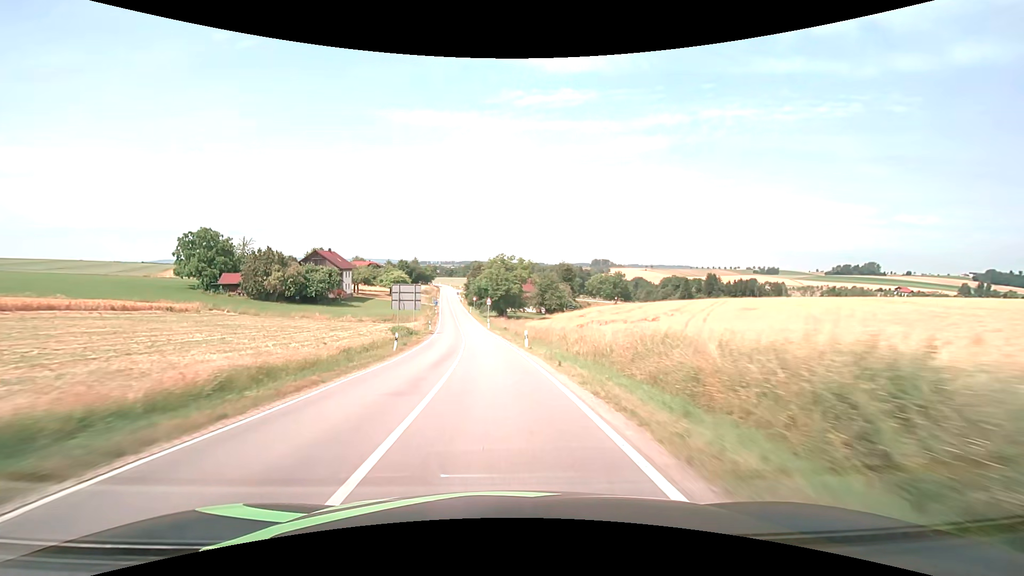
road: secondary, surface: asphalt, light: Day
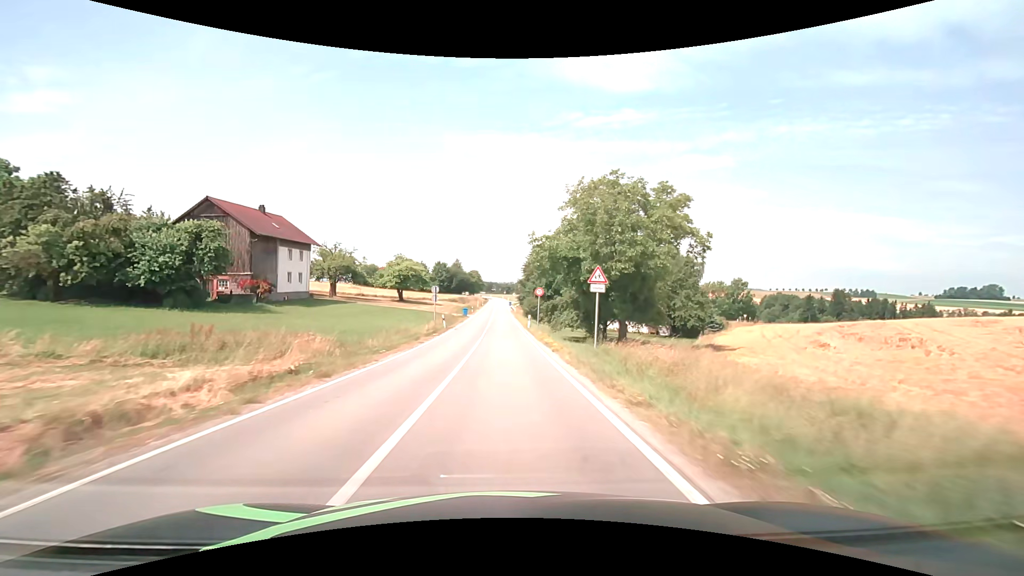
(-4.3, +59.2) m; -7°
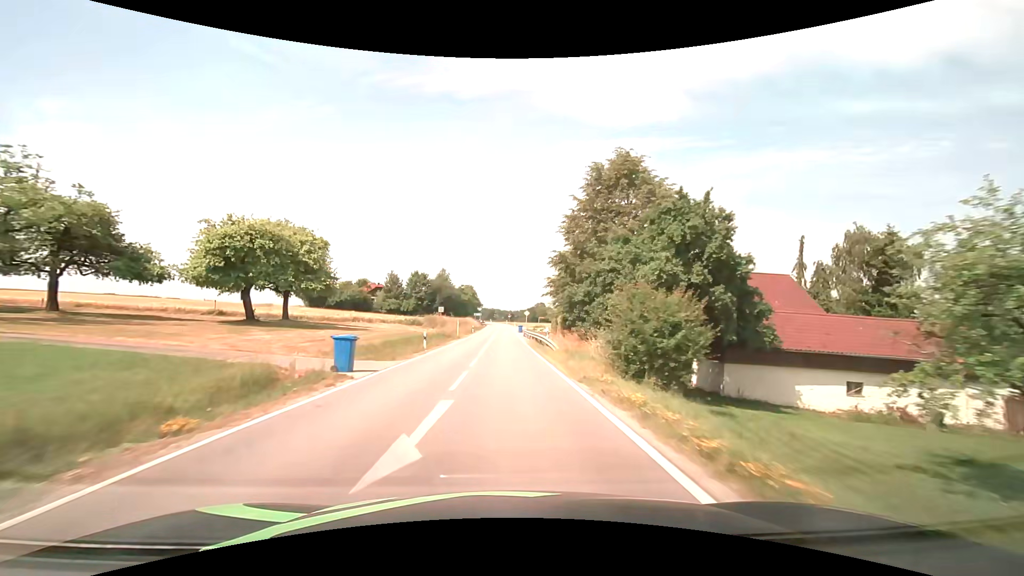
(-0.7, +51.4) m; 0°
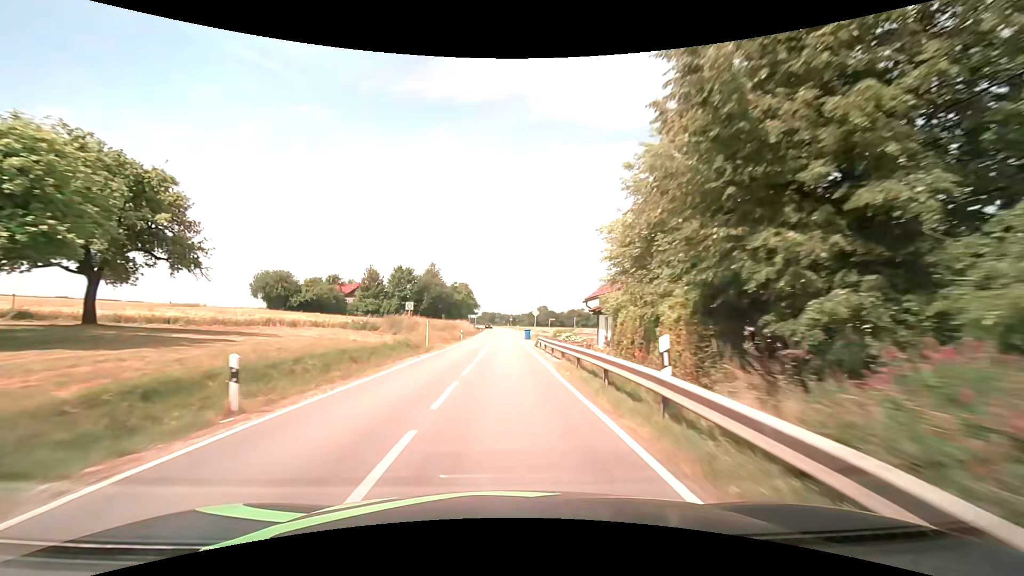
(0.0, +20.2) m; 0°
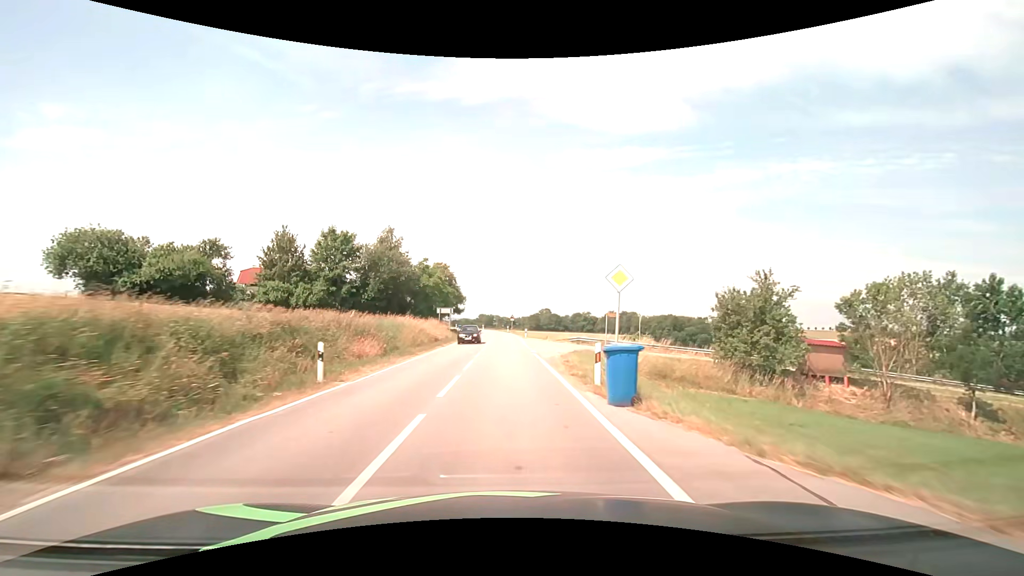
(0.0, +40.7) m; 0°
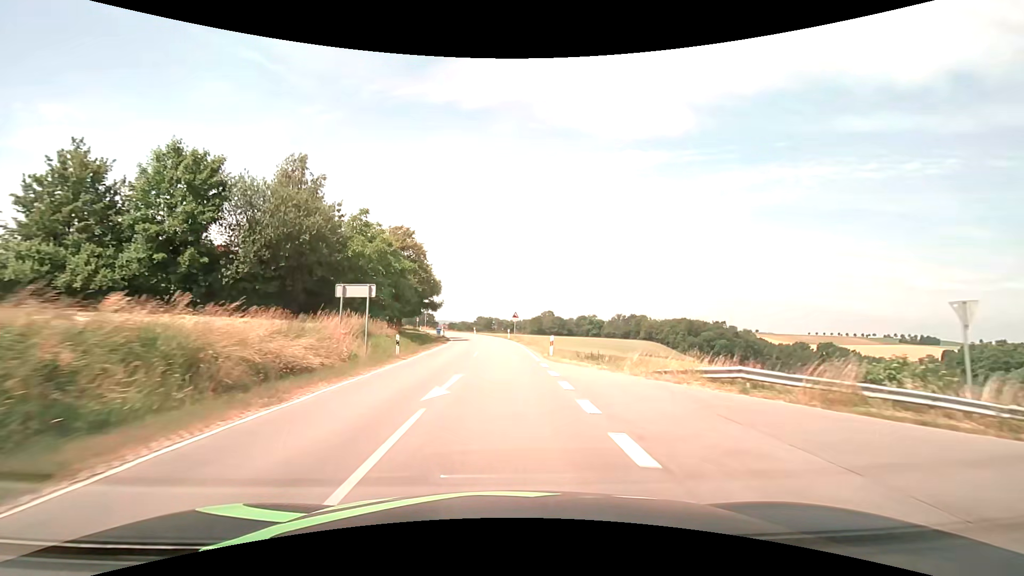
(0.0, +30.1) m; 0°
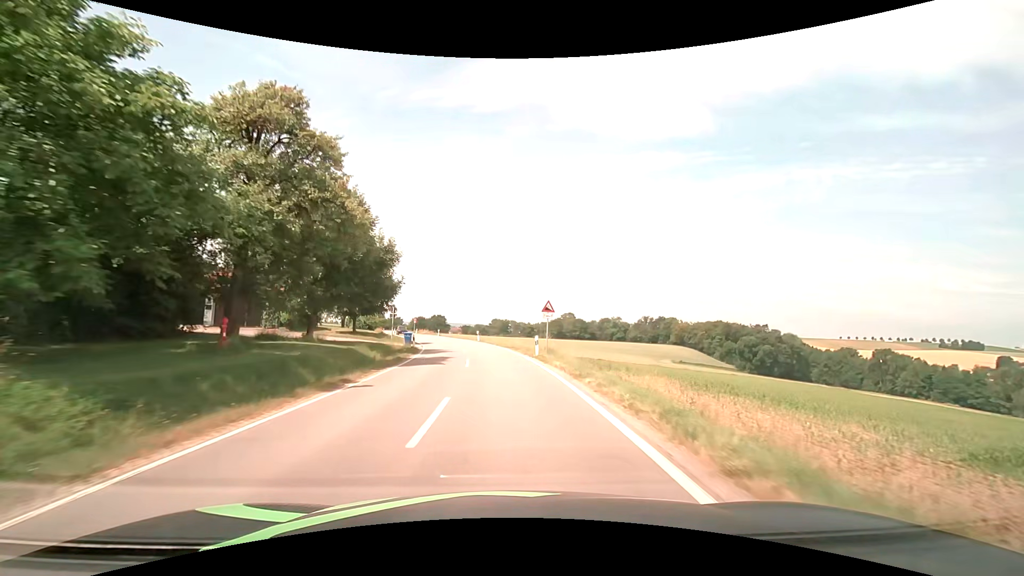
(-0.4, +29.3) m; -2°
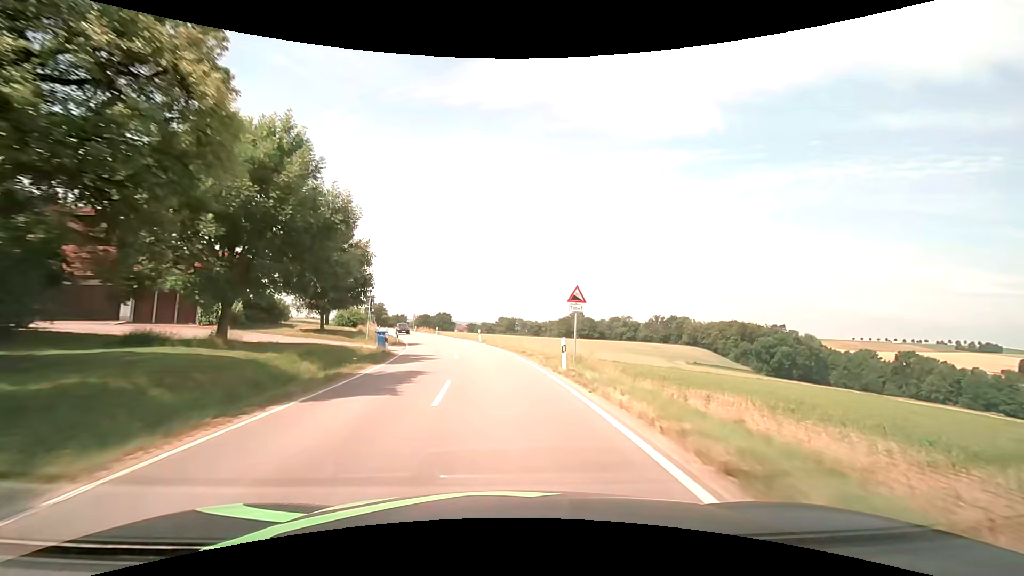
(0.0, +9.6) m; -1°
(0, +10) (-1, +20) (-1, +30) (-3, +40) (-5, +50) (-8, +59) (-11, +69) (-14, +78) (-17, +88) (-19, +98) m
